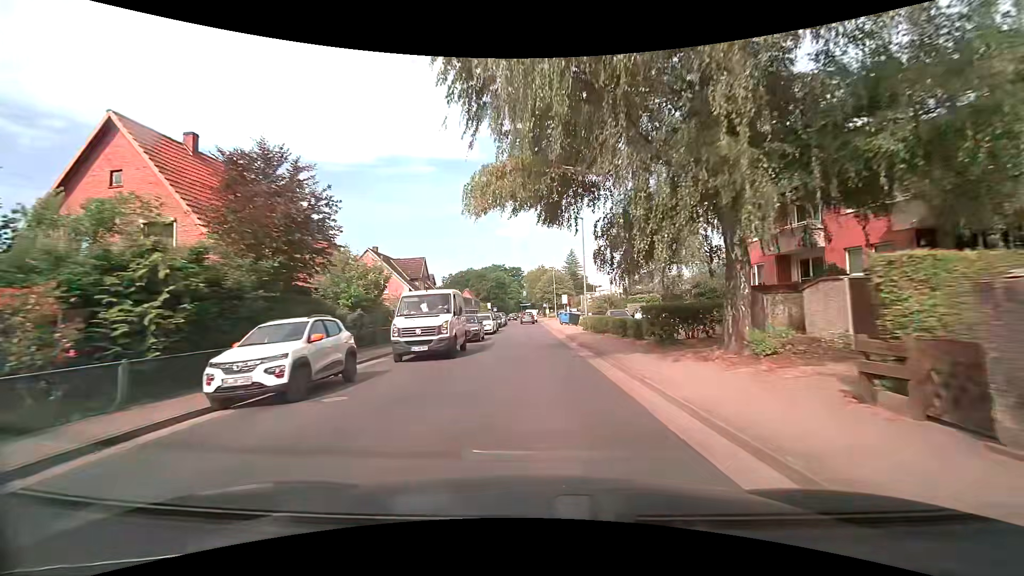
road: tertiary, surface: asphalt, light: Day
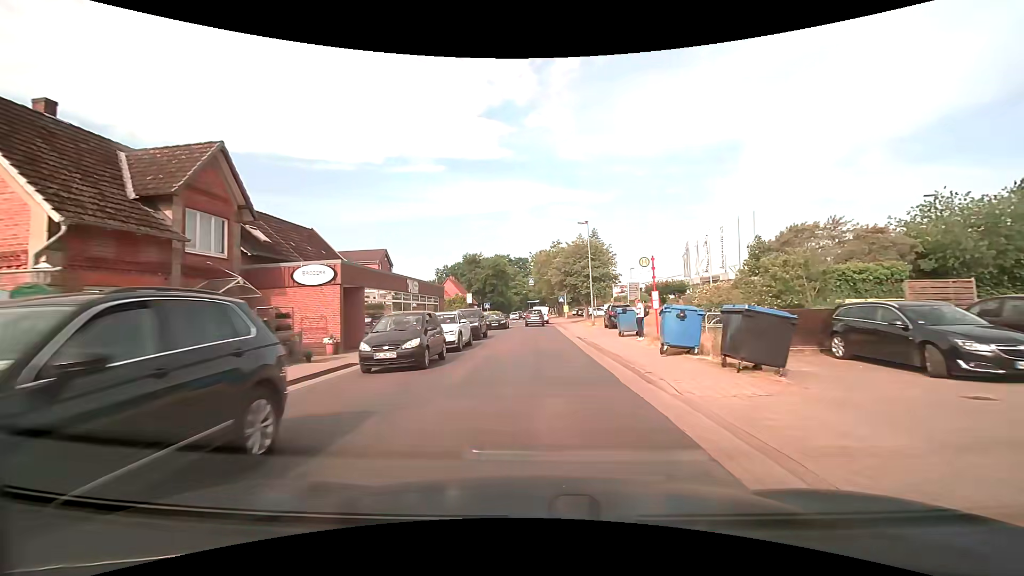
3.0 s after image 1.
(-0.3, +37.8) m; -1°
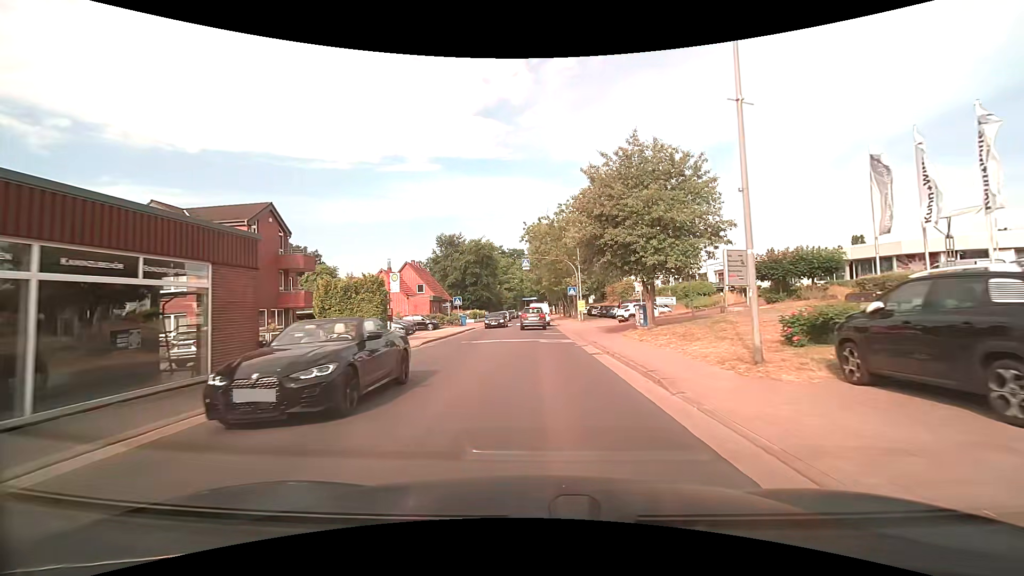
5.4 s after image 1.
(+0.3, +27.1) m; 0°
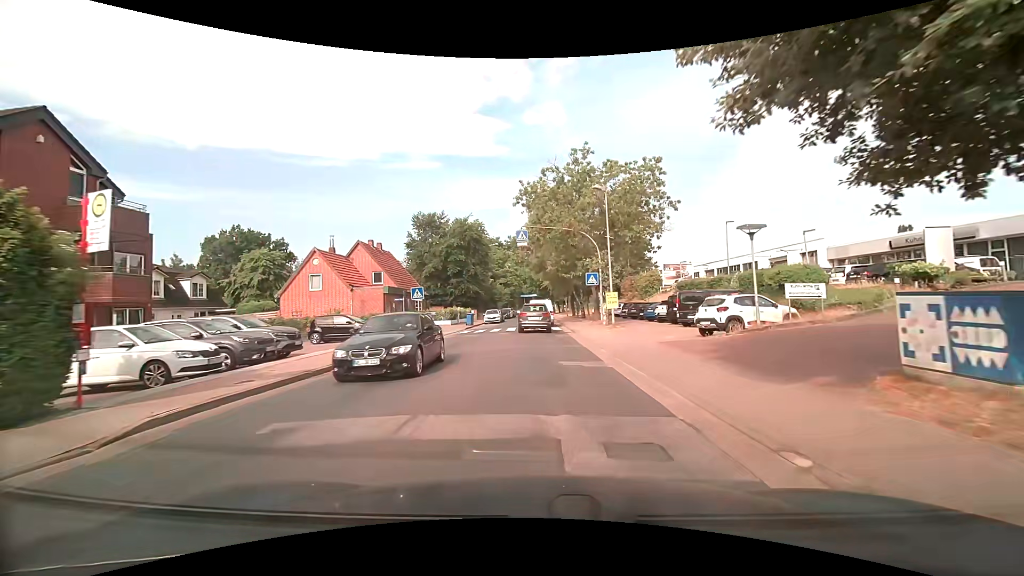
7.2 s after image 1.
(+0.1, +17.2) m; 0°
